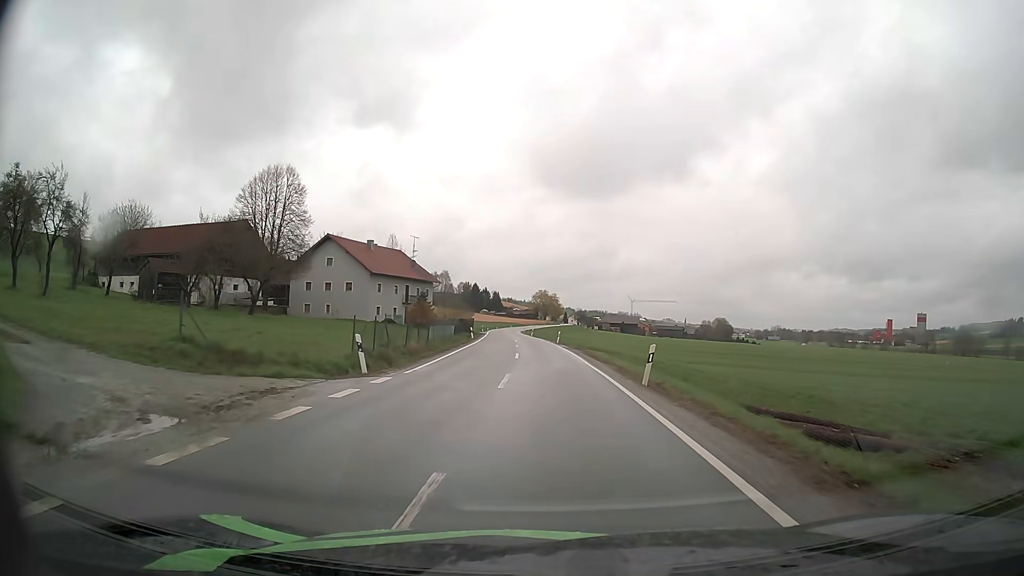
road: secondary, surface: asphalt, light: Day
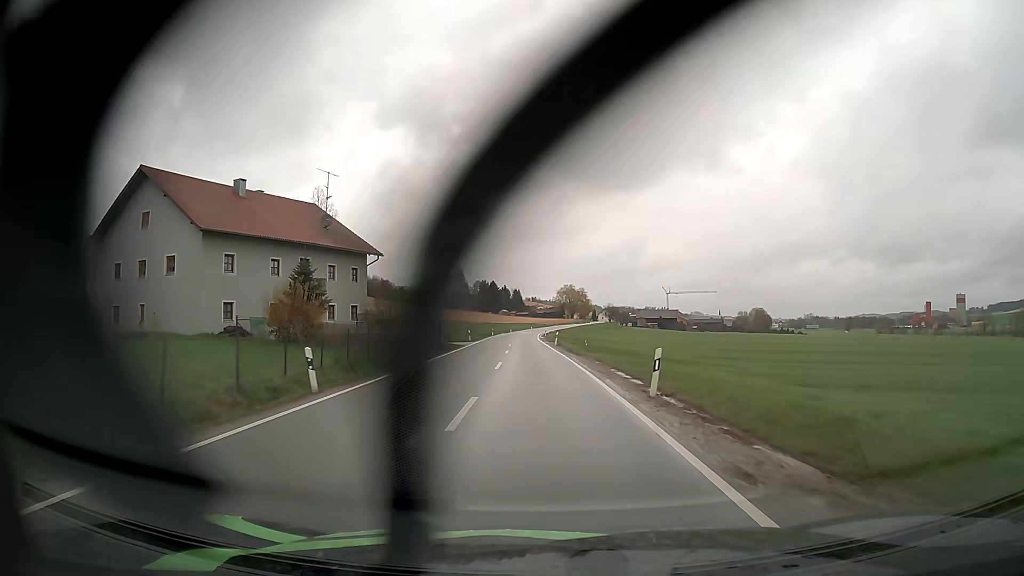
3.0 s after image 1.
(-0.7, +42.2) m; -2°
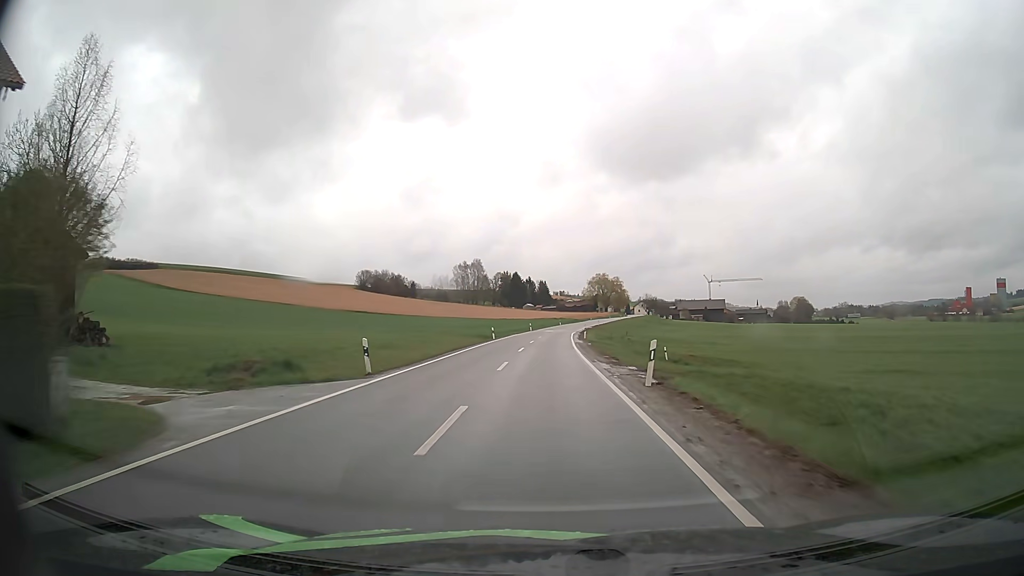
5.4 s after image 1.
(-1.0, +38.5) m; -2°
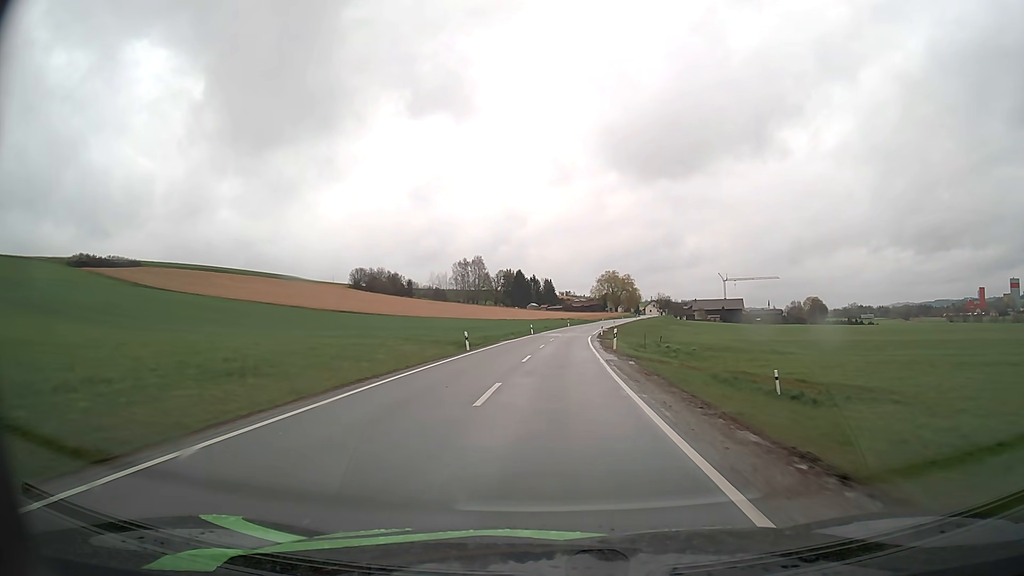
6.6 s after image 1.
(-0.1, +20.1) m; -1°
(0, +10) (0, +20) (0, +30) (+1, +40) (+1, +50) (+2, +60) (+3, +70) (+4, +80) (+5, +90) (+7, +100) m
